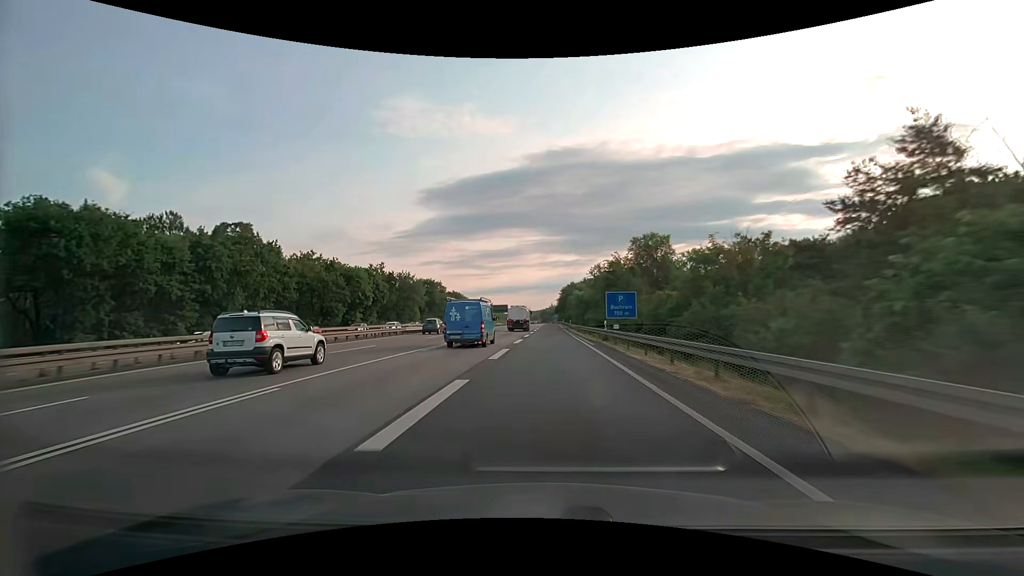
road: motorway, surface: asphalt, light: Day
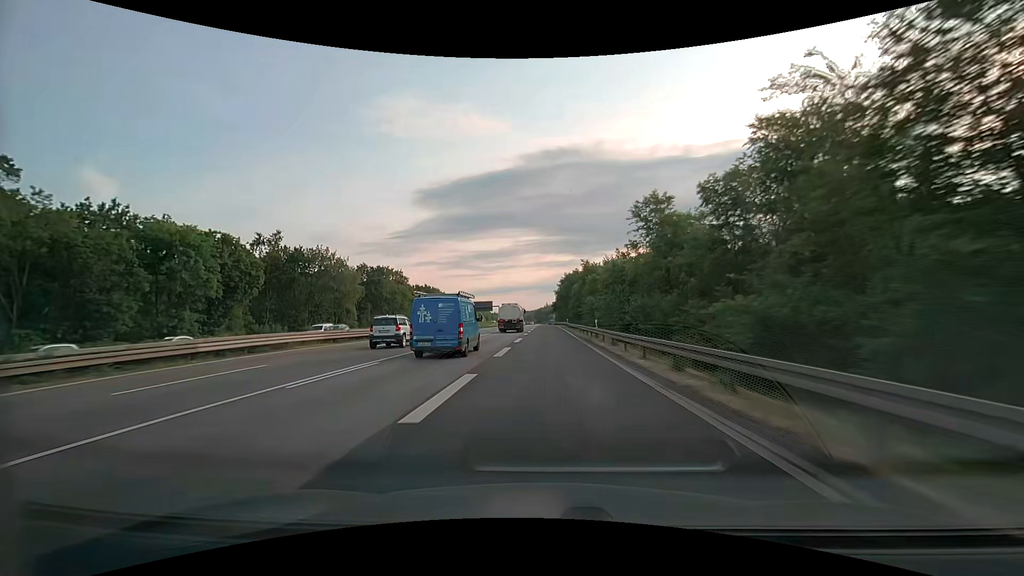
(+0.6, +46.2) m; +1°
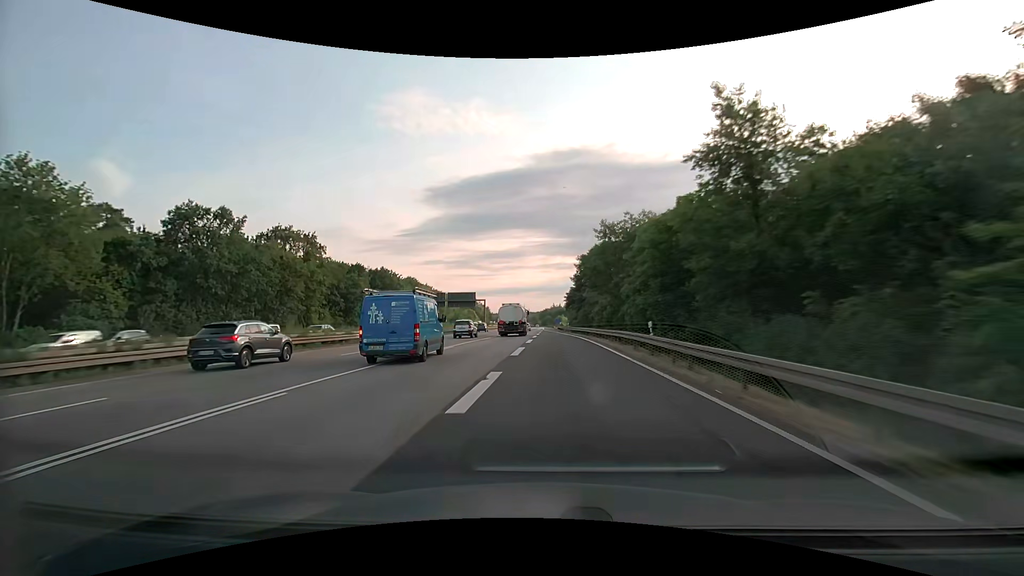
(-0.3, +59.2) m; -1°
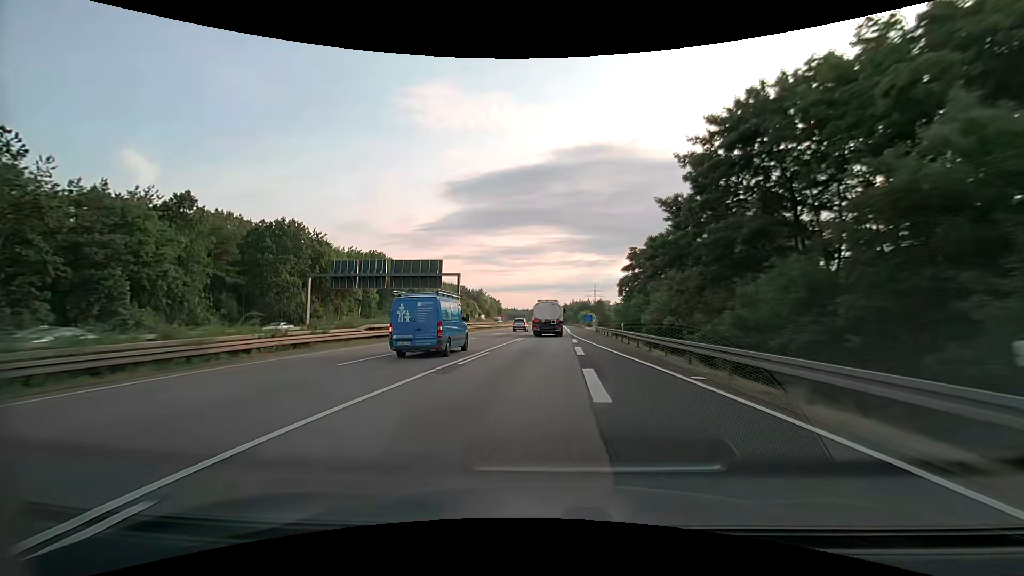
(-1.1, +59.0) m; -2°
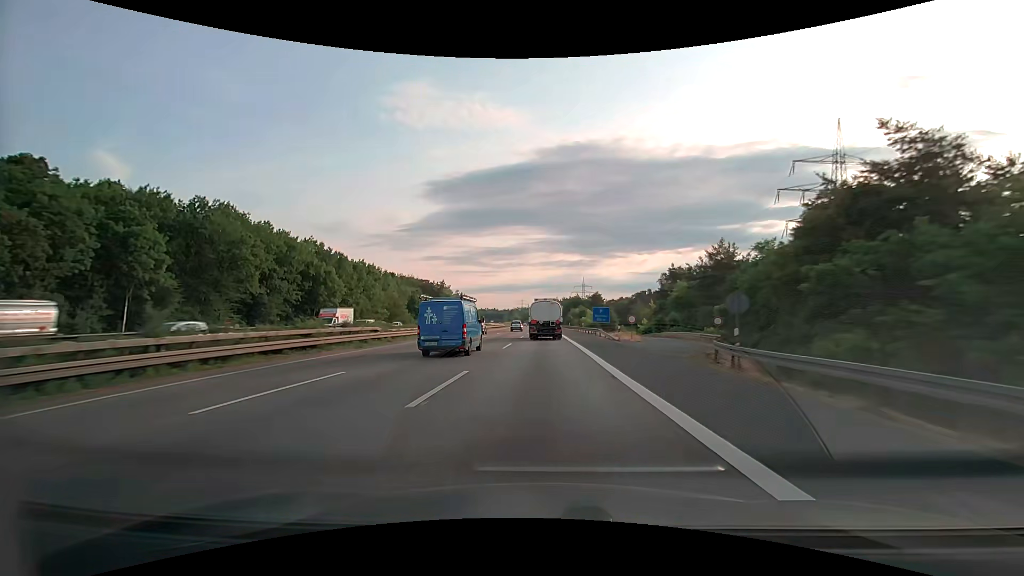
(+1.4, +60.4) m; +2°
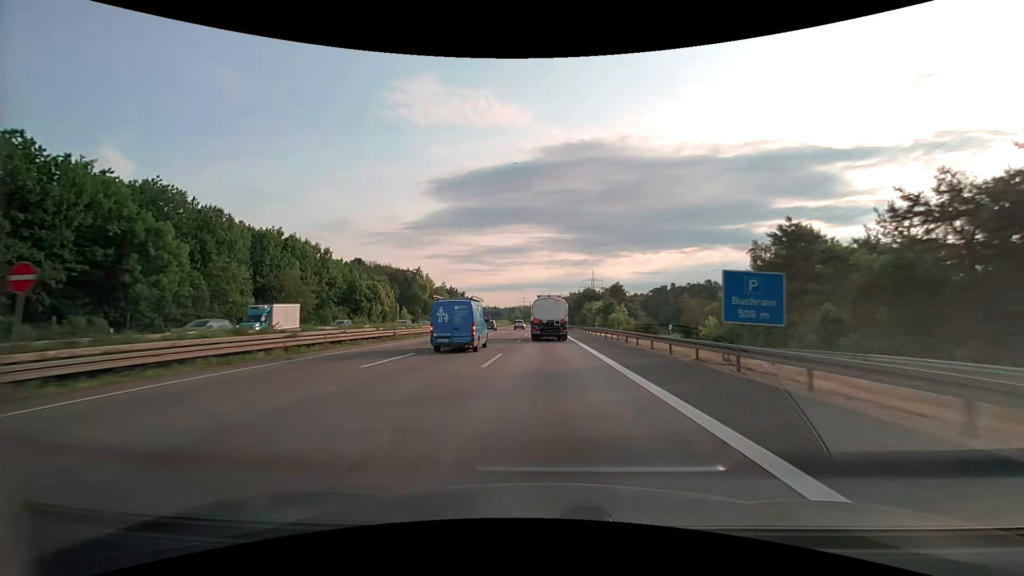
(-0.1, +46.7) m; 0°
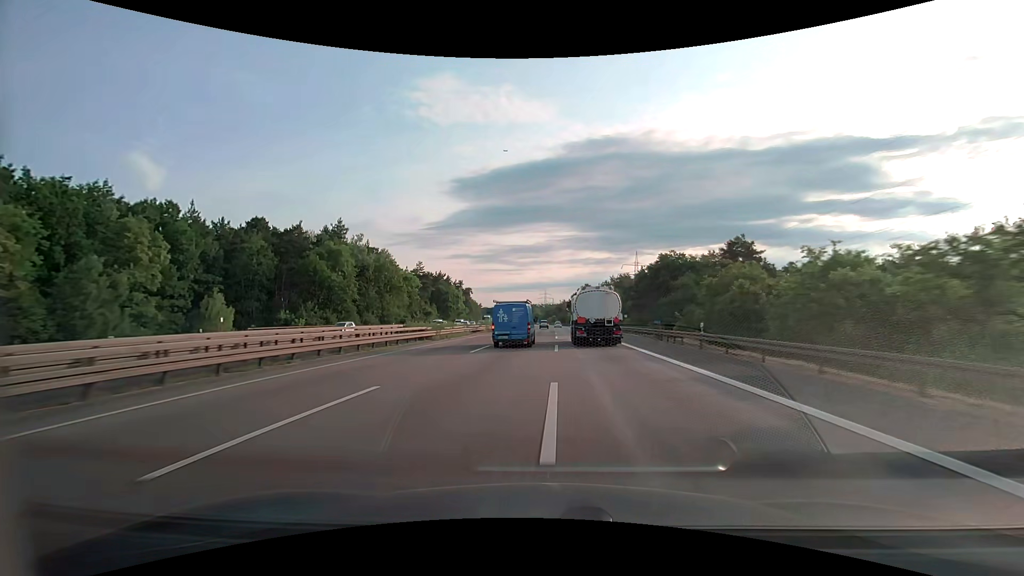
(-1.4, +80.3) m; -2°
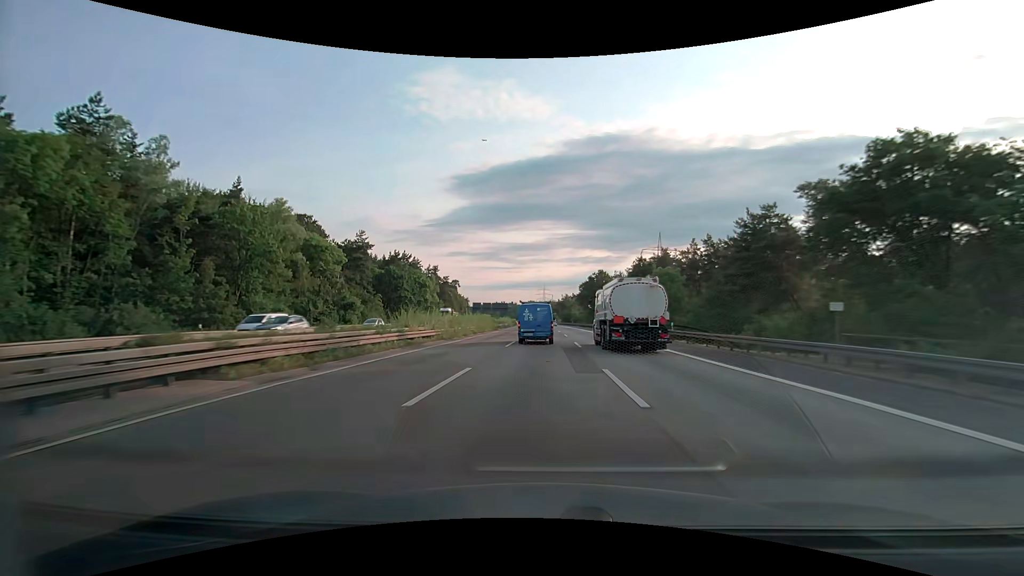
(-0.3, +49.2) m; 0°
(0, +10) (0, +20) (0, +30) (0, +40) (0, +50) (0, +60) (0, +70) (0, +80) (0, +90) (0, +100) m
